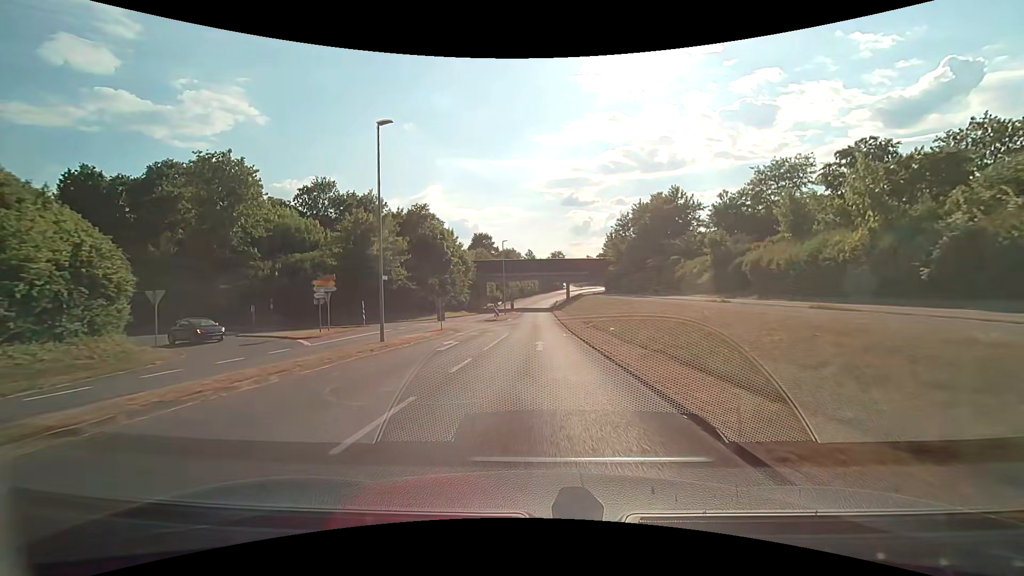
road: tertiary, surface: asphalt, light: Day
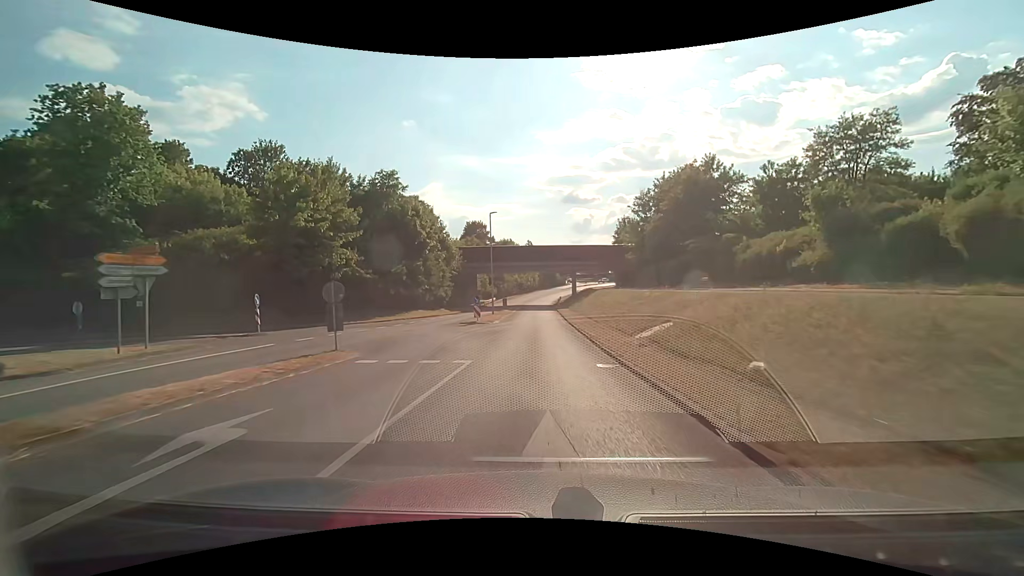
(0.0, +15.1) m; 0°
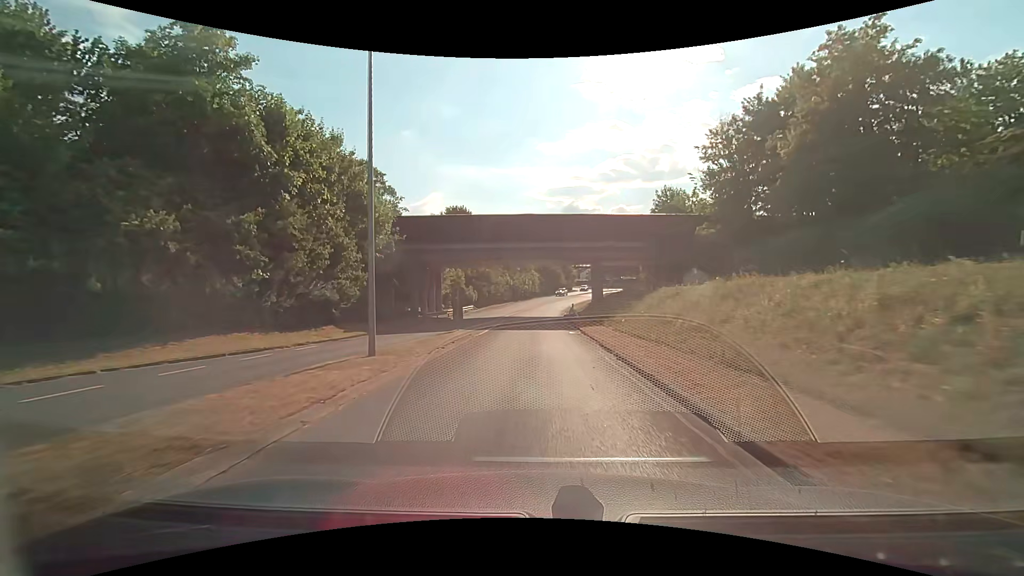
(0.0, +29.3) m; 0°
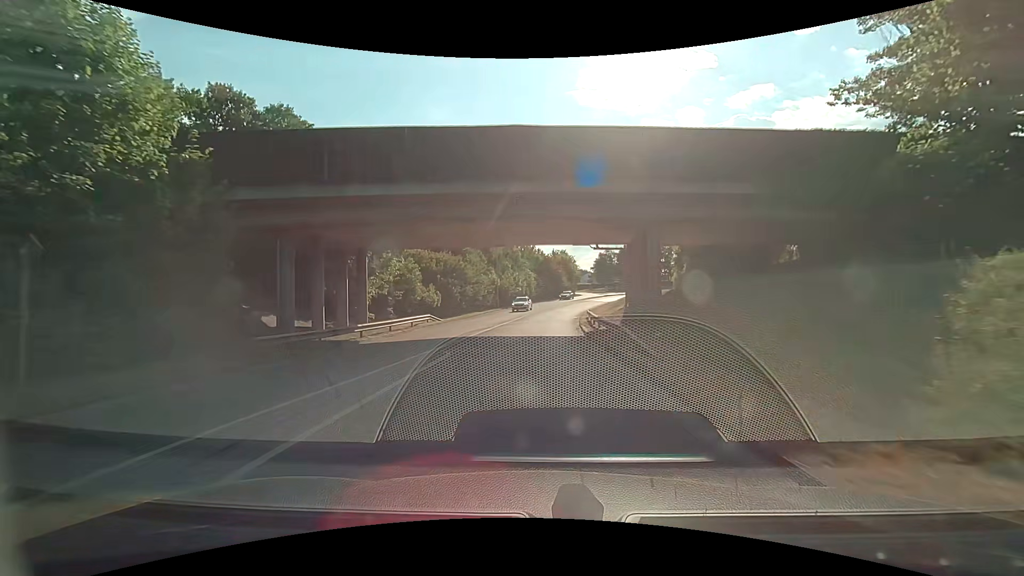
(0.0, +20.8) m; 0°
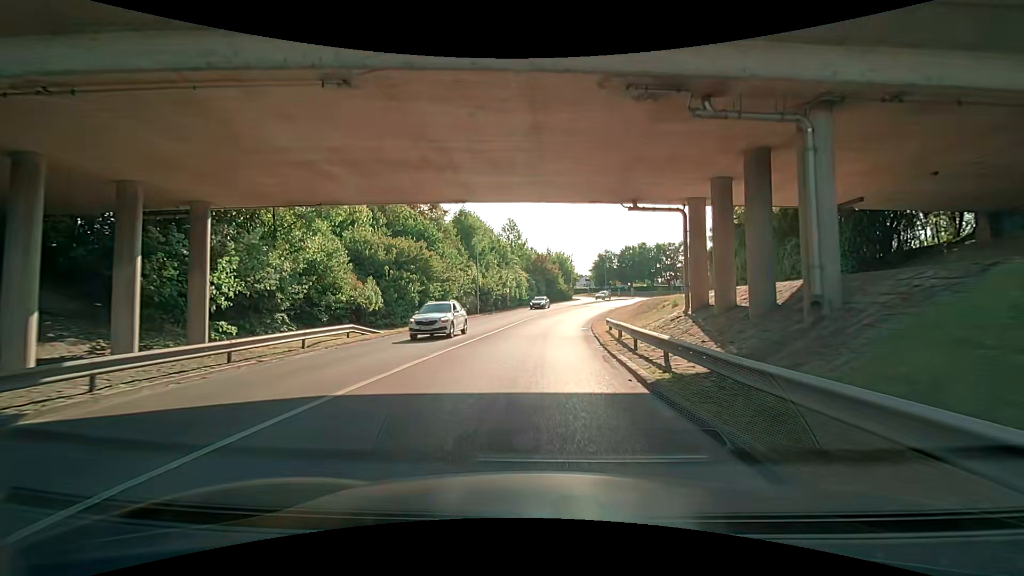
(+0.2, +13.3) m; +1°
(0, +10) (0, +20) (+1, +30) (+2, +40) (+4, +50) (+6, +60) (+9, +69) (+13, +78) (+17, +87) (+23, +95) m
